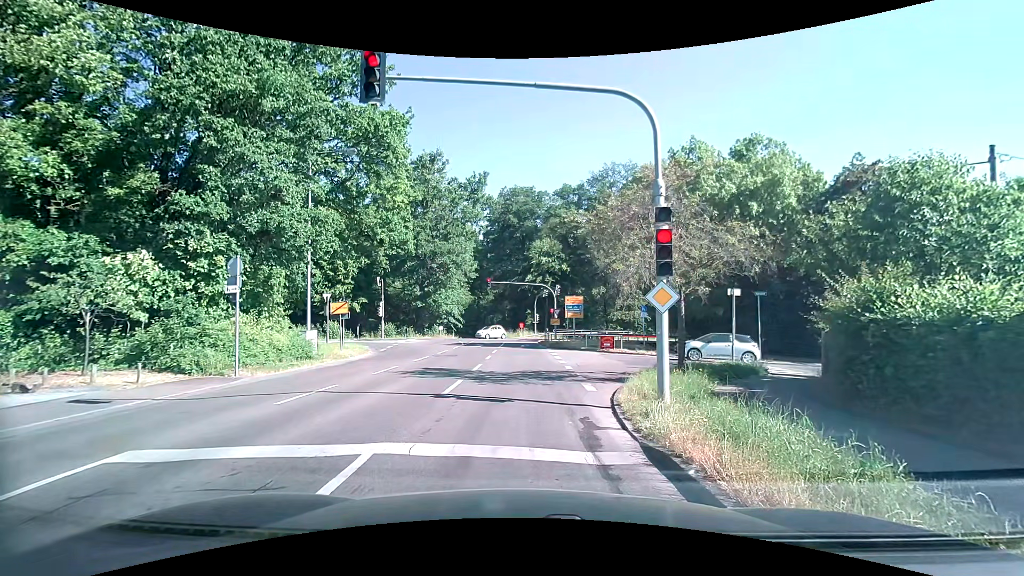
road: tertiary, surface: asphalt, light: Day
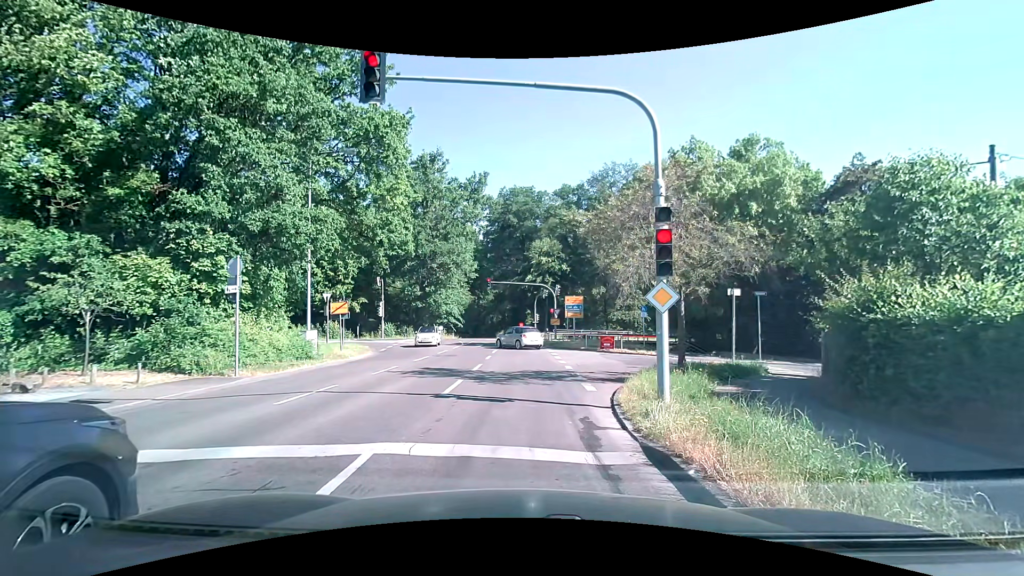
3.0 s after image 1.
(0.0, 0.0) m; 0°
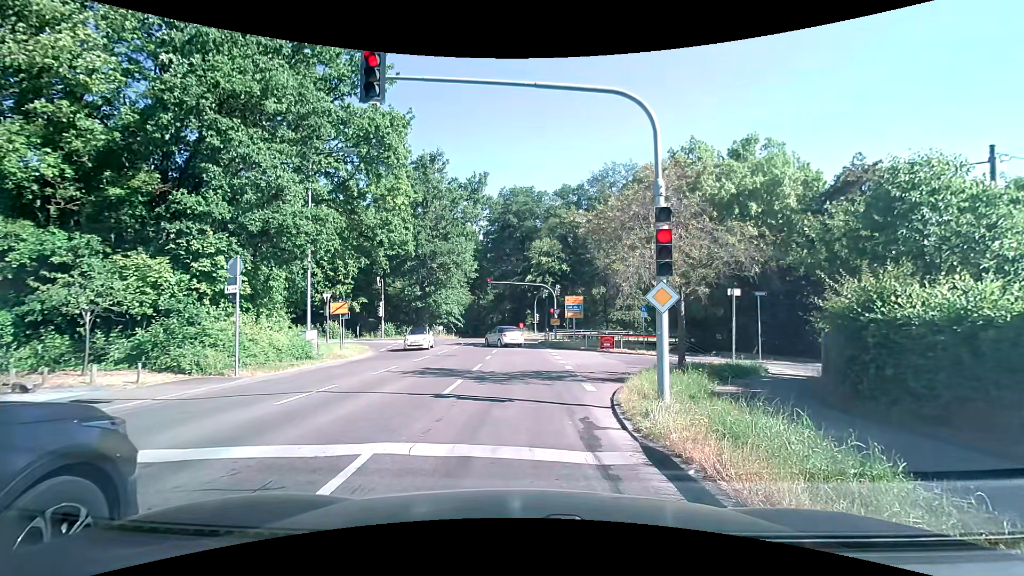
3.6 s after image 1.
(0.0, 0.0) m; 0°
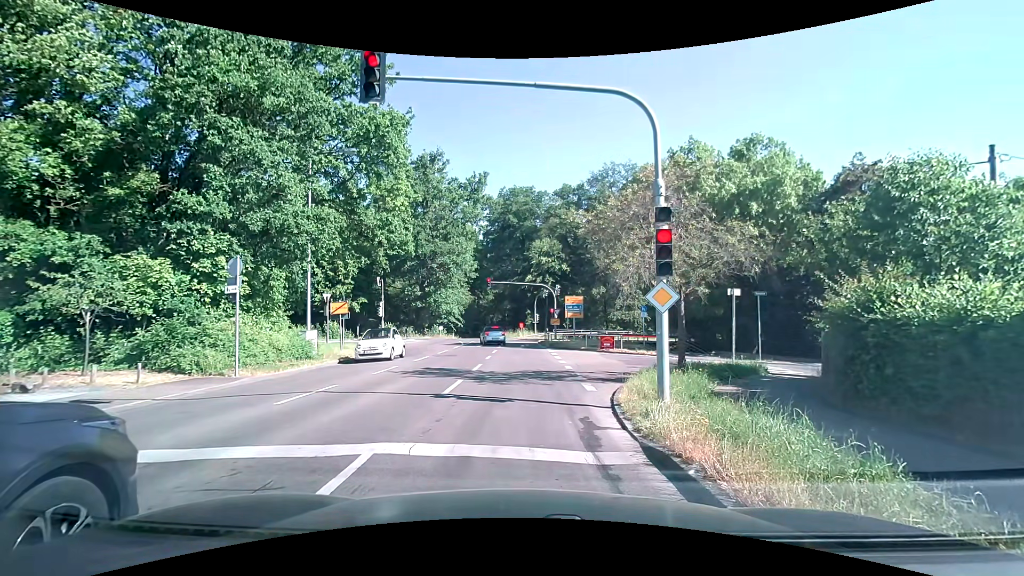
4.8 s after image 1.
(0.0, 0.0) m; 0°
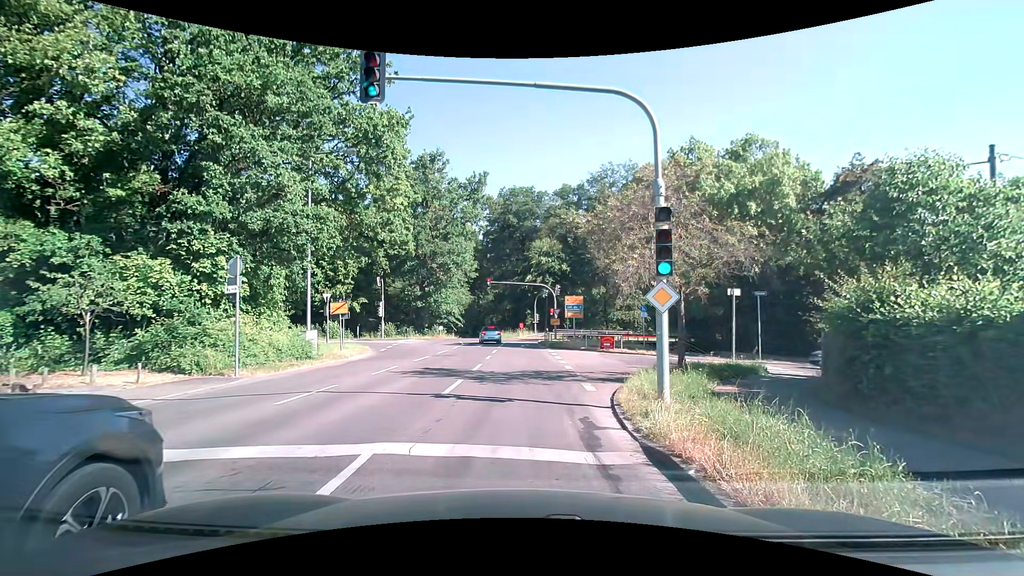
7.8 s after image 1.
(0.0, 0.0) m; 0°
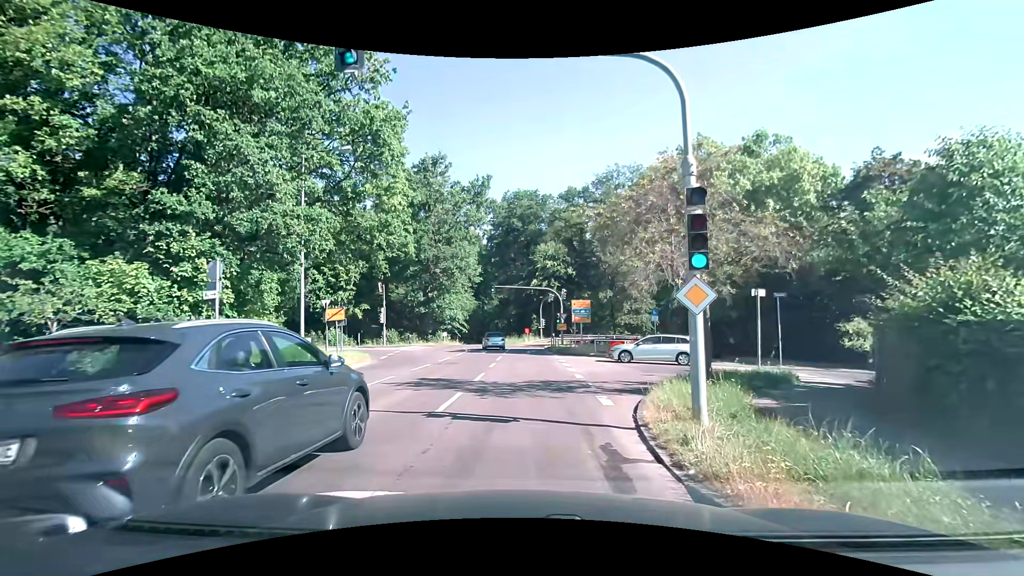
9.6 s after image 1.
(0.0, +1.5) m; -1°
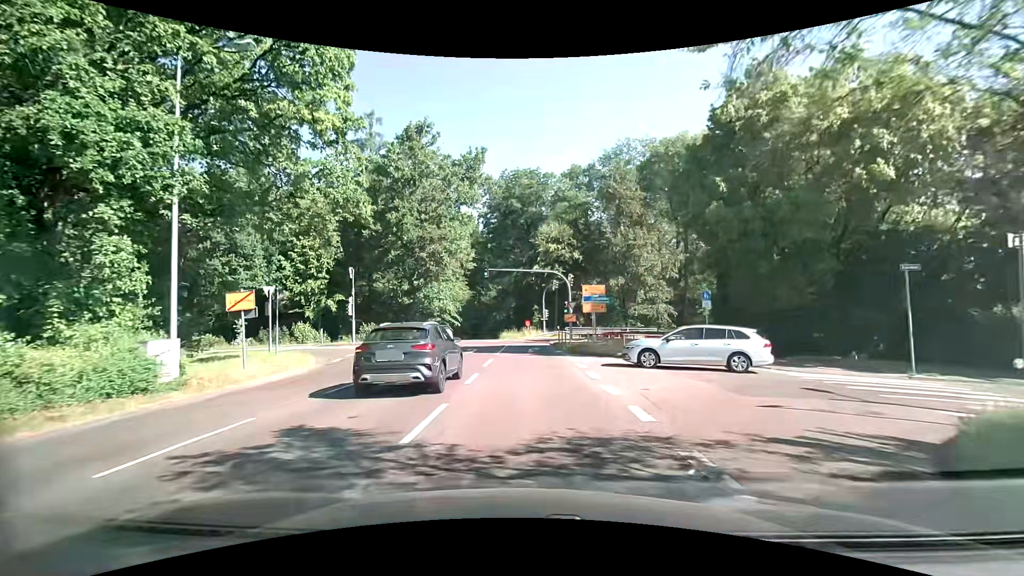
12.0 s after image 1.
(0.0, +9.0) m; -2°
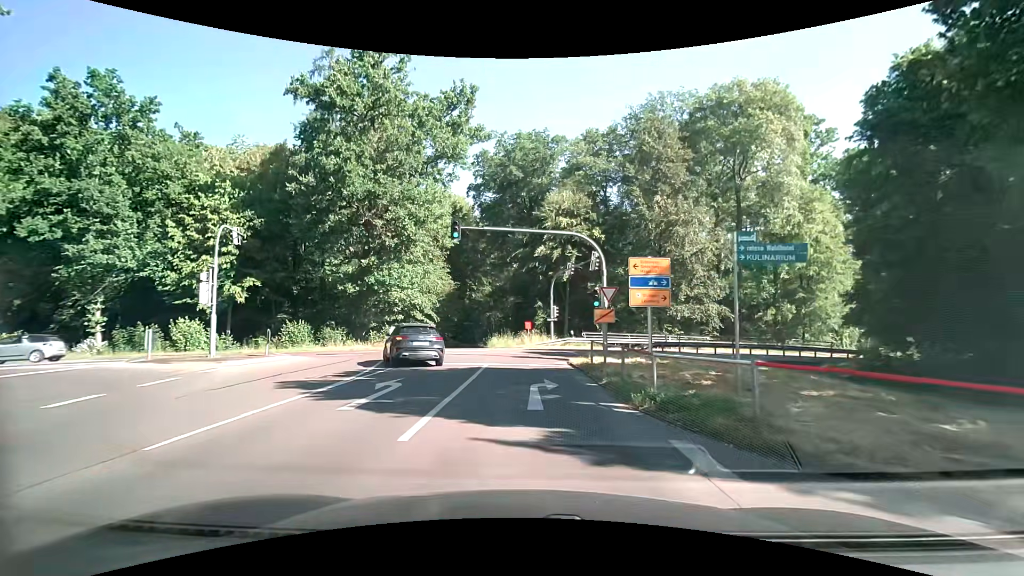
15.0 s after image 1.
(+0.5, +17.6) m; +2°
(0, +10) (0, +20) (+3, +29) (+11, +35) (+20, +39) (+29, +43) (+39, +46) (+48, +50) (+57, +54) (+66, +58) m
